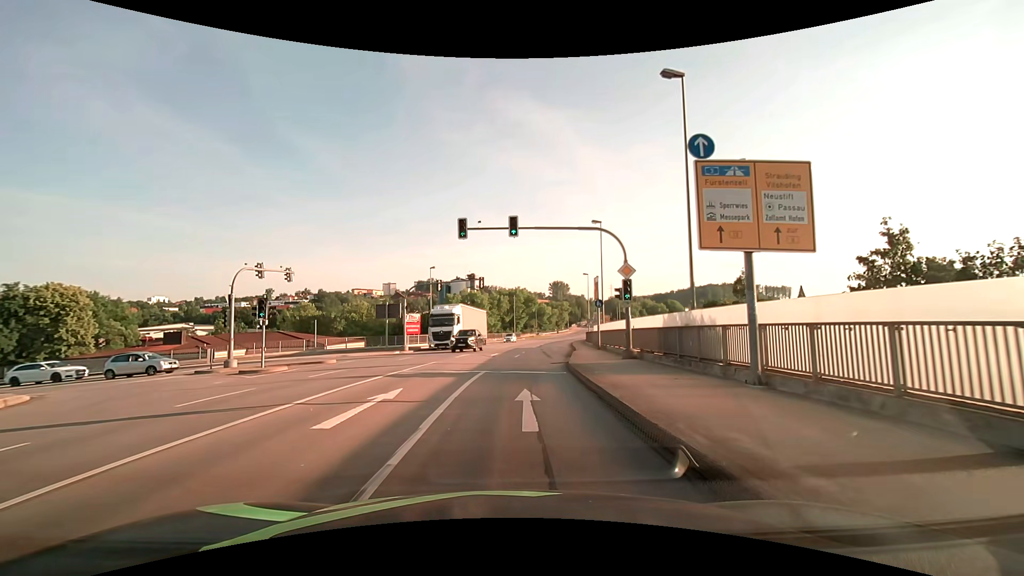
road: primary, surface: asphalt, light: Day
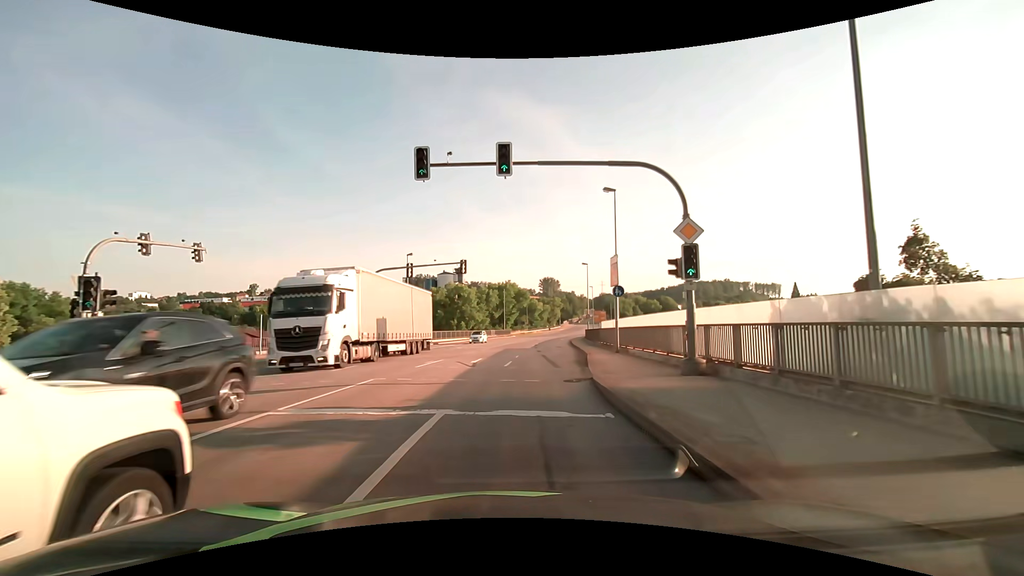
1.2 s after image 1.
(0.0, +8.7) m; 0°
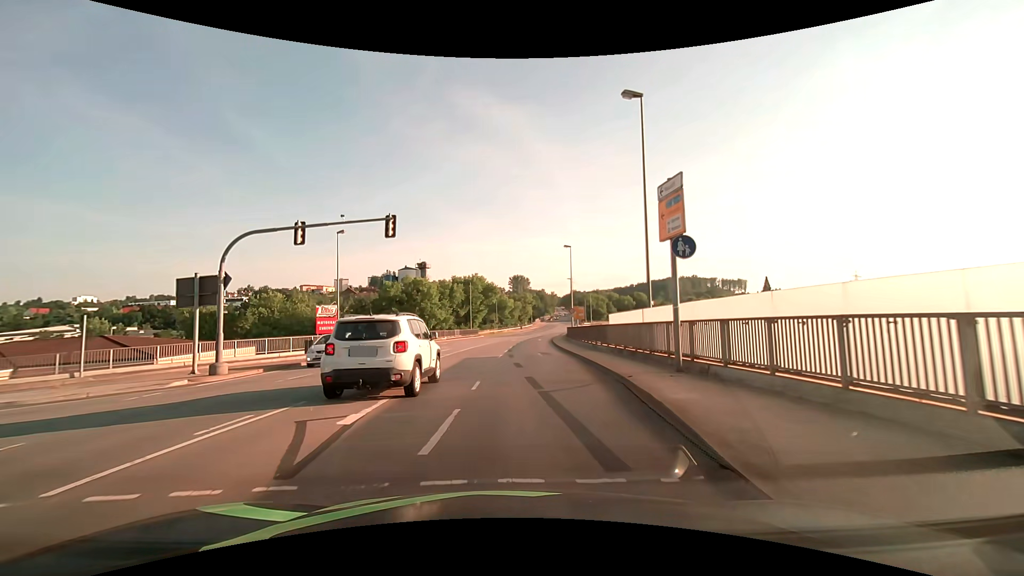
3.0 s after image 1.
(+0.5, +13.2) m; +4°
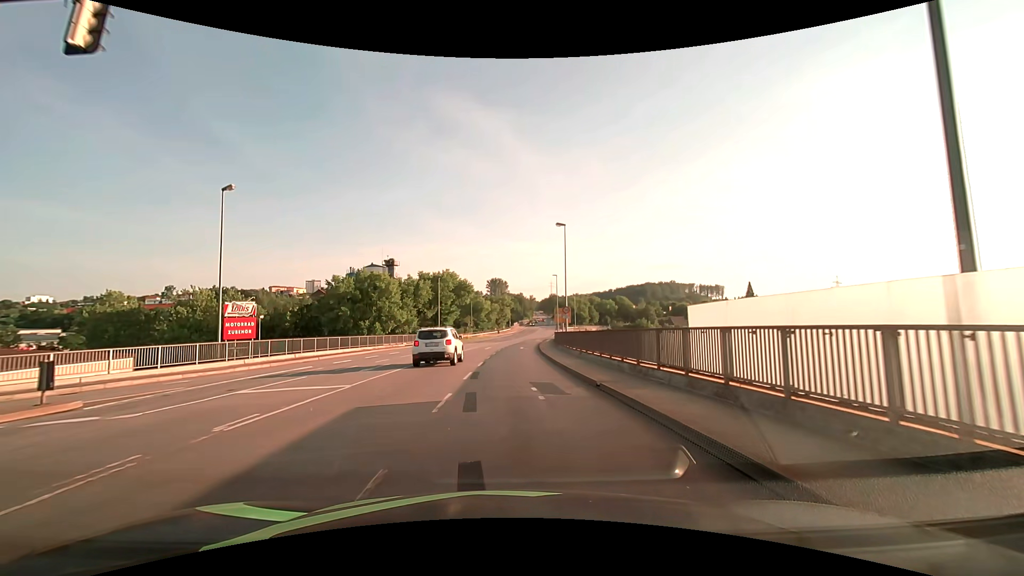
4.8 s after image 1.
(+0.4, +14.0) m; +3°
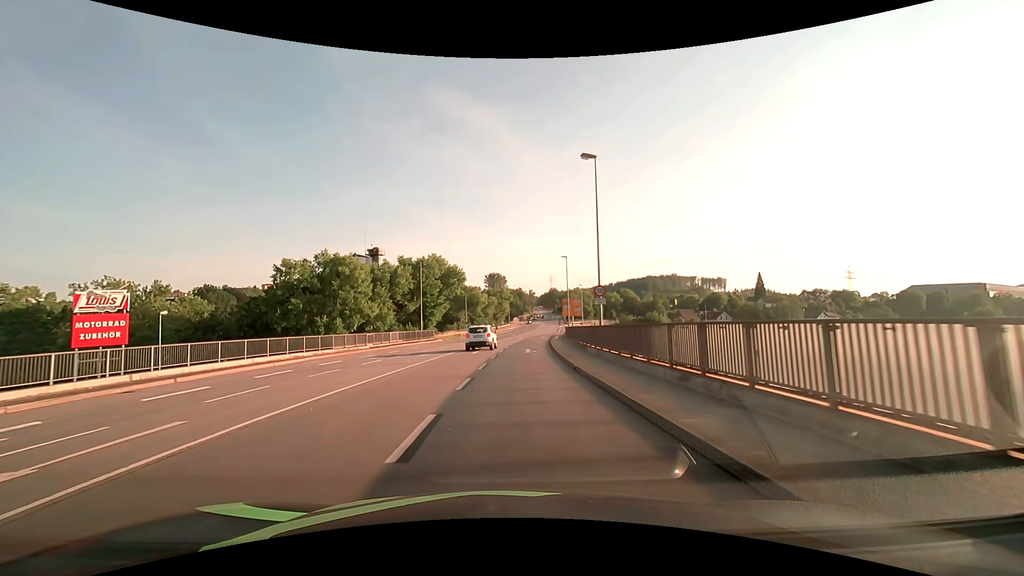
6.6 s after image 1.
(0.0, +15.3) m; 0°
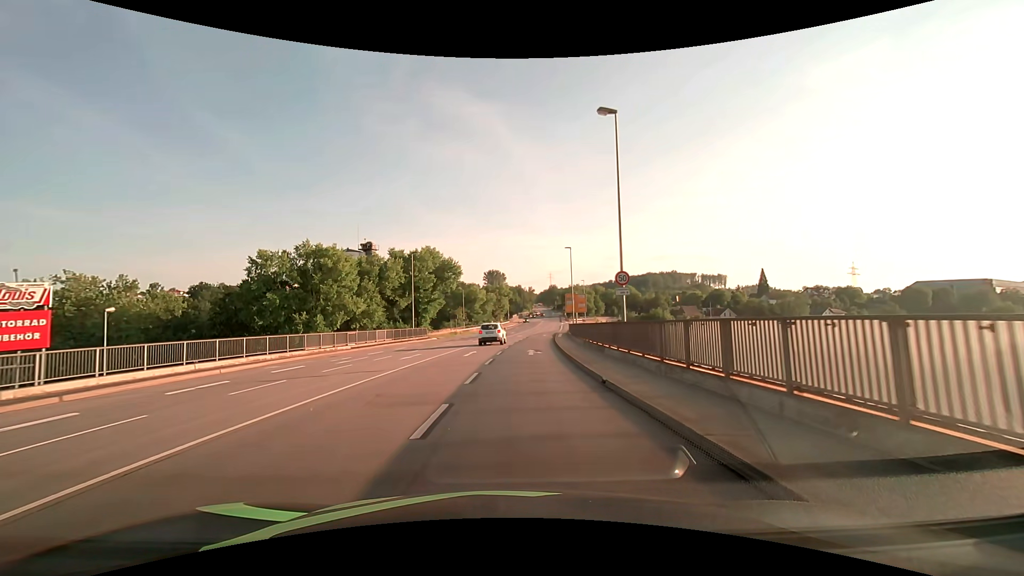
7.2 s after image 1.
(0.0, +5.1) m; 0°
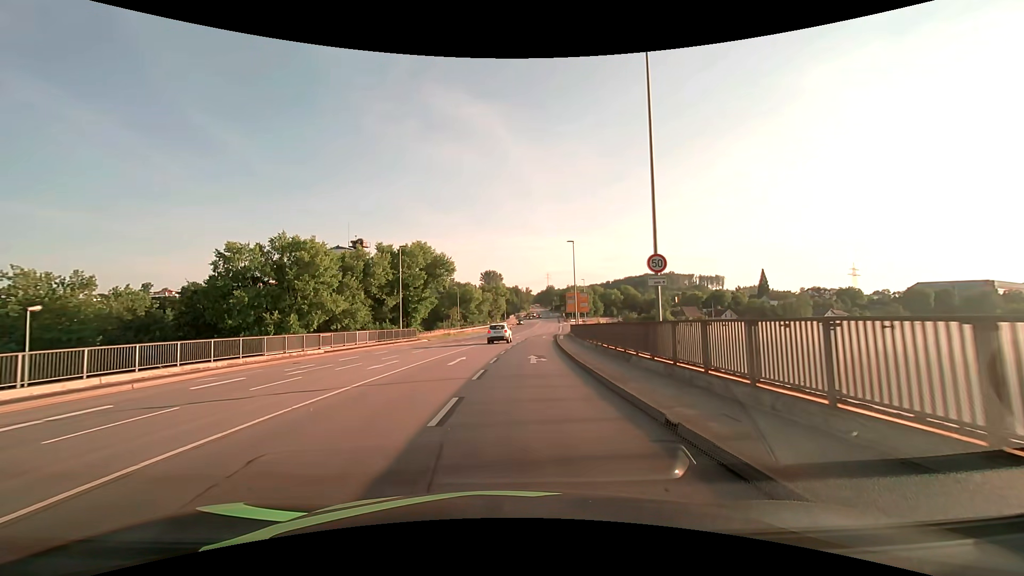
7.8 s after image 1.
(0.0, +5.0) m; 0°
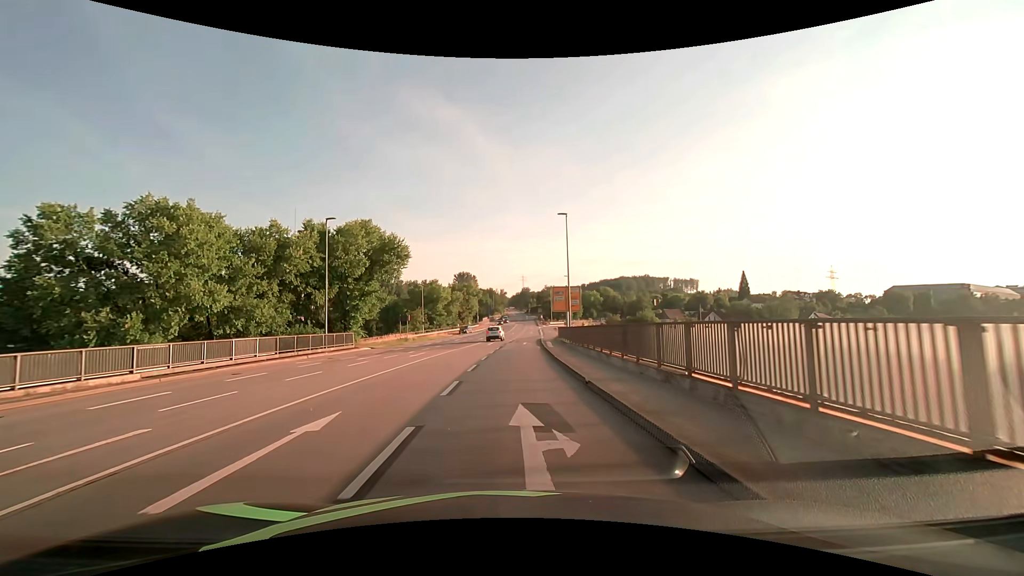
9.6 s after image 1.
(+0.4, +14.6) m; +3°
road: primary_link
(0, +10) (0, +20) (+1, +30) (+1, +40) (+2, +50) (+2, +60) (+3, +70) (+4, +80) (+4, +90) (+5, +100) m
